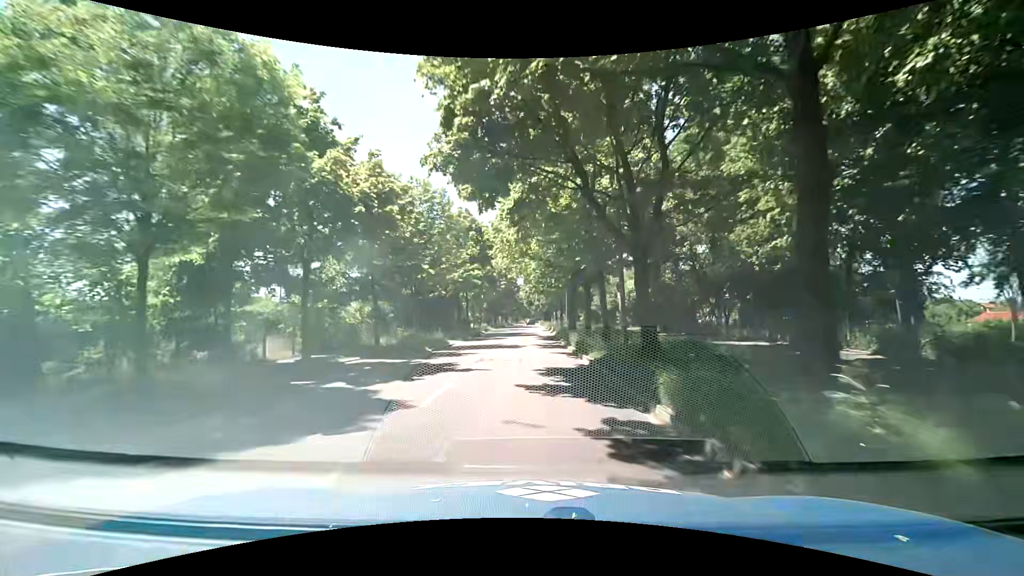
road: tertiary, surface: asphalt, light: Day
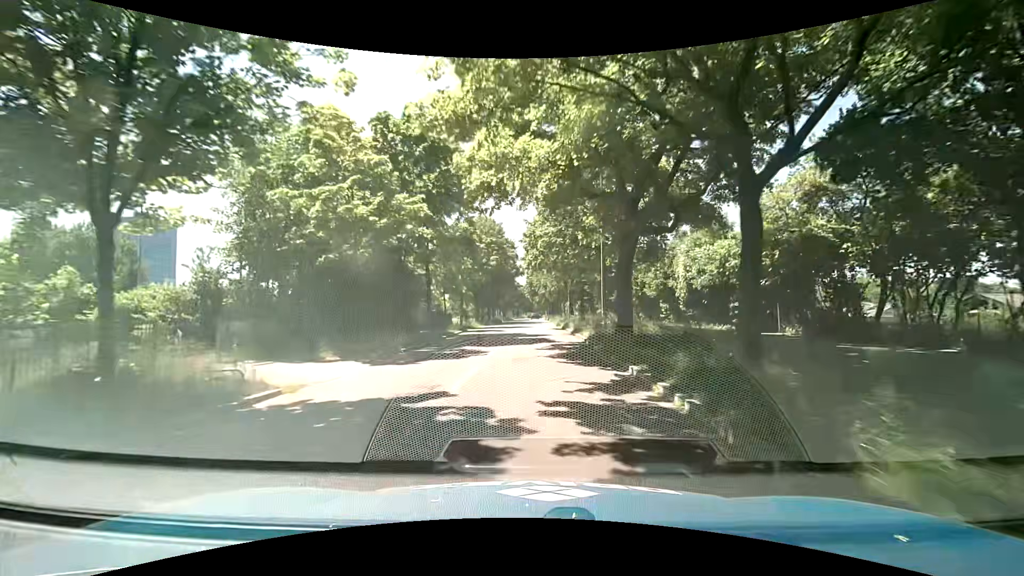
(+0.2, +22.9) m; 0°
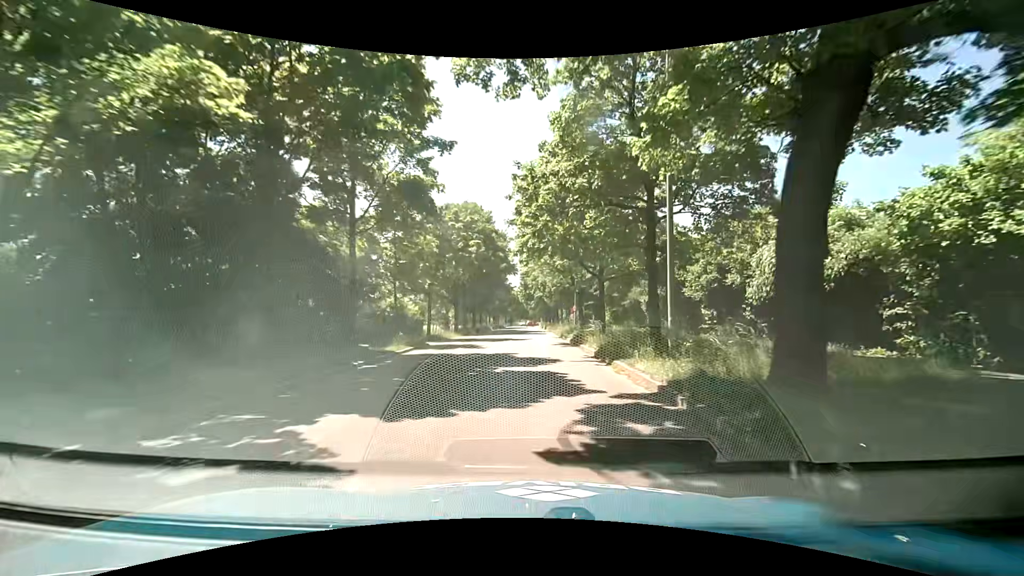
(+0.2, +13.6) m; +1°
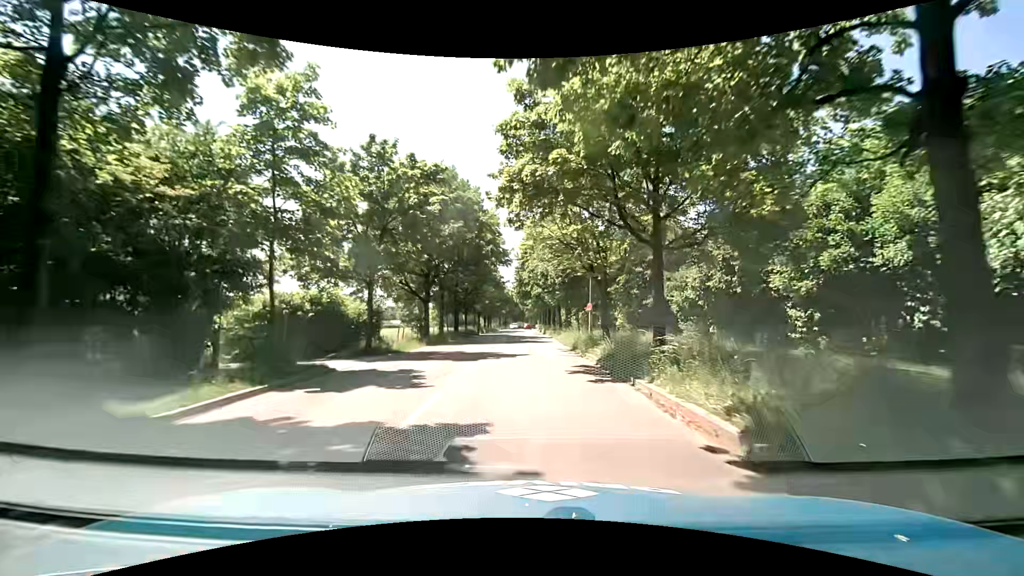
(+0.2, +12.9) m; +2°
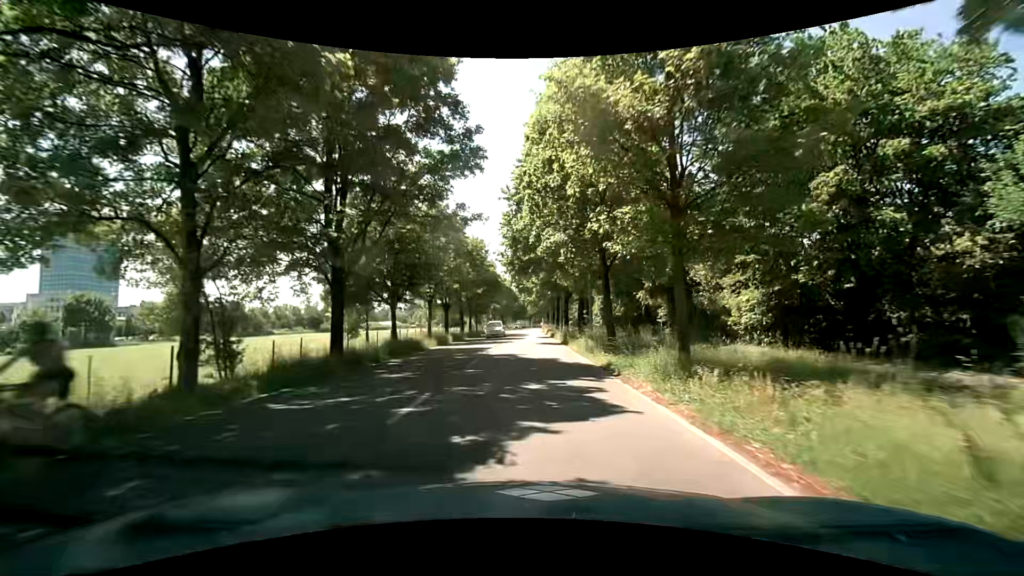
(-0.7, +33.1) m; -1°
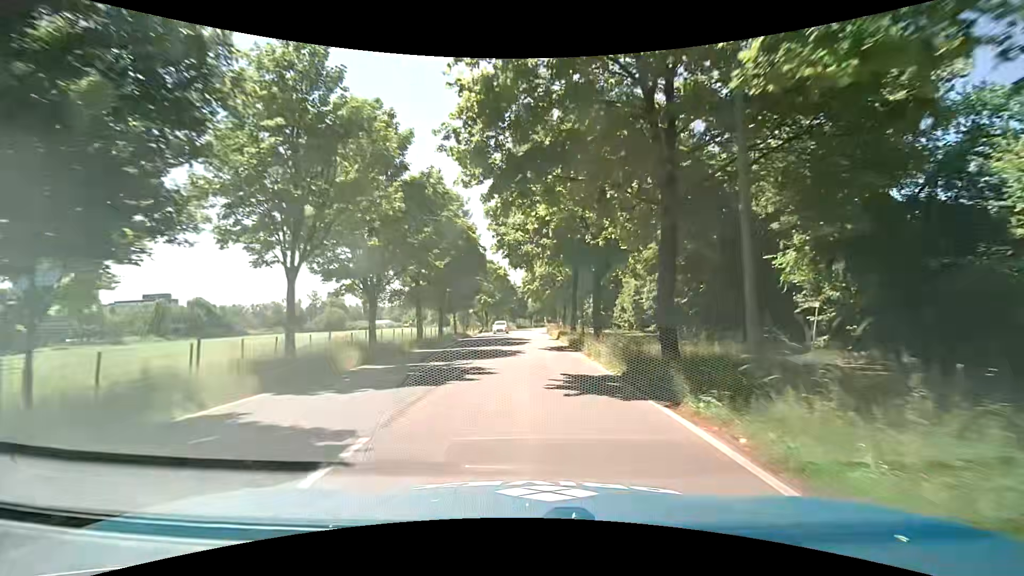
(-0.2, +21.9) m; -1°
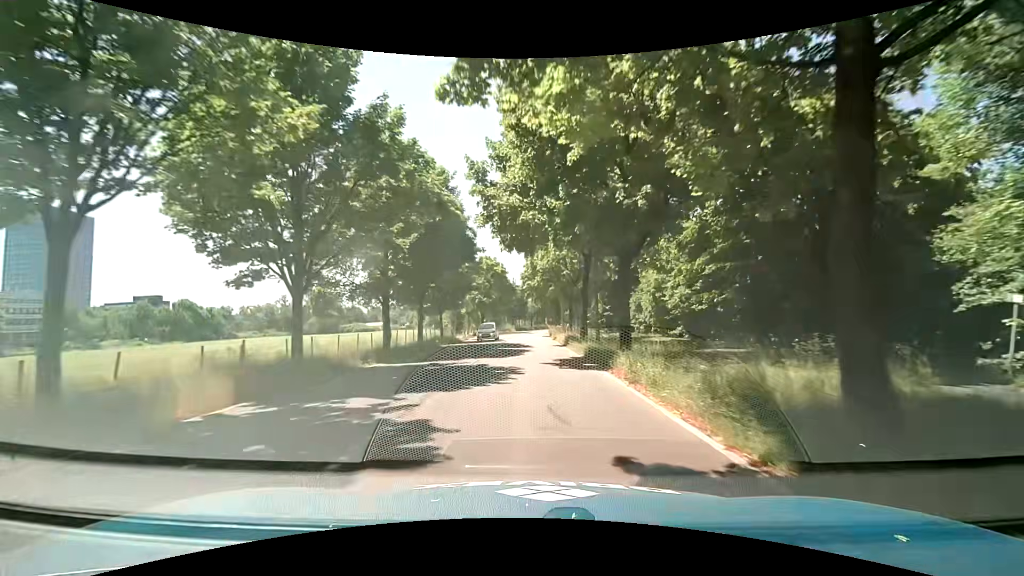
(0.0, +7.8) m; -1°
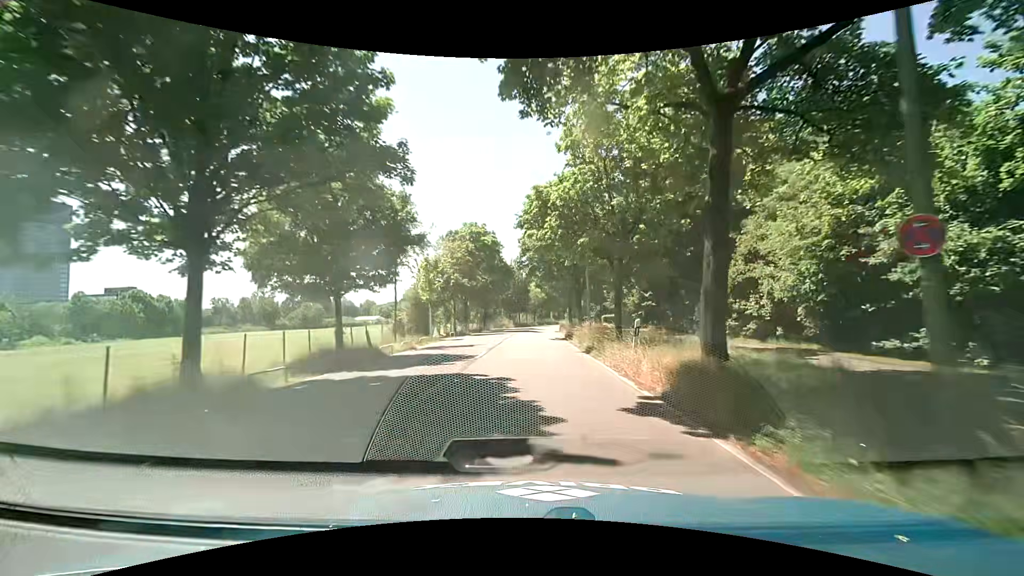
(+0.5, +23.0) m; +1°
(0, +10) (0, +20) (0, +30) (+1, +40) (+1, +50) (+2, +60) (+3, +70) (+5, +80) (+7, +90) (+8, +99) m
